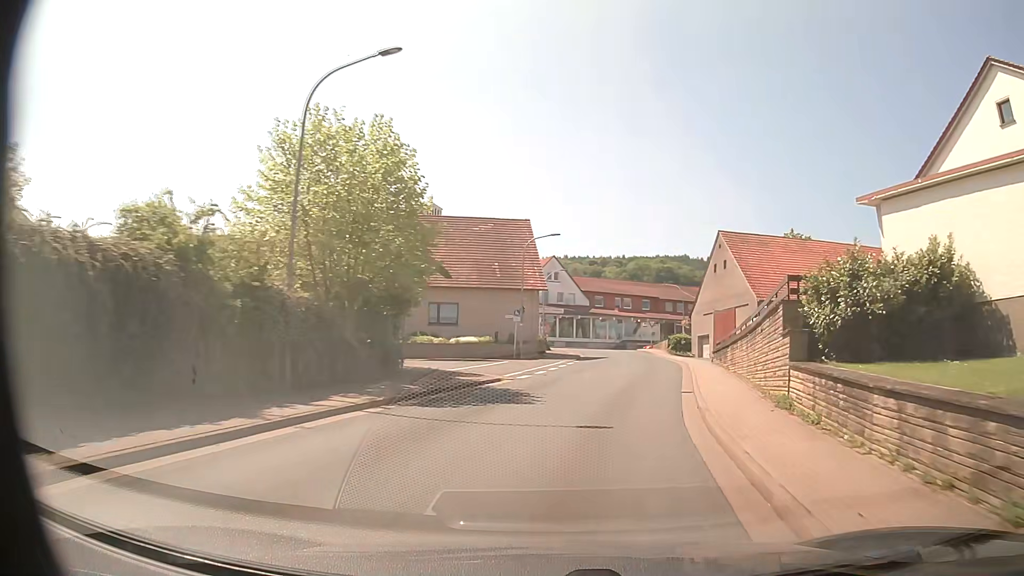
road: tertiary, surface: asphalt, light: Day
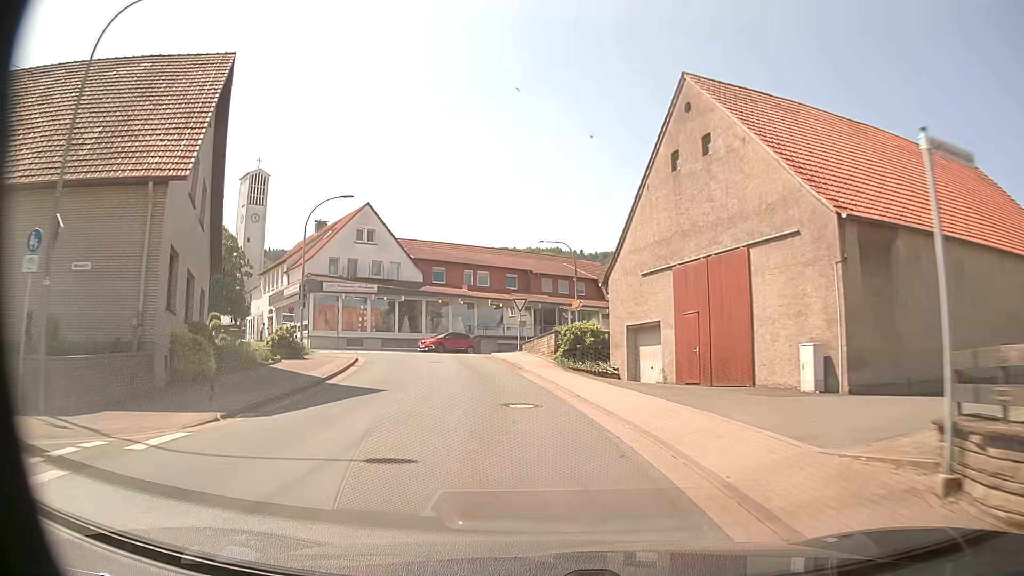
(+4.9, +31.0) m; +12°
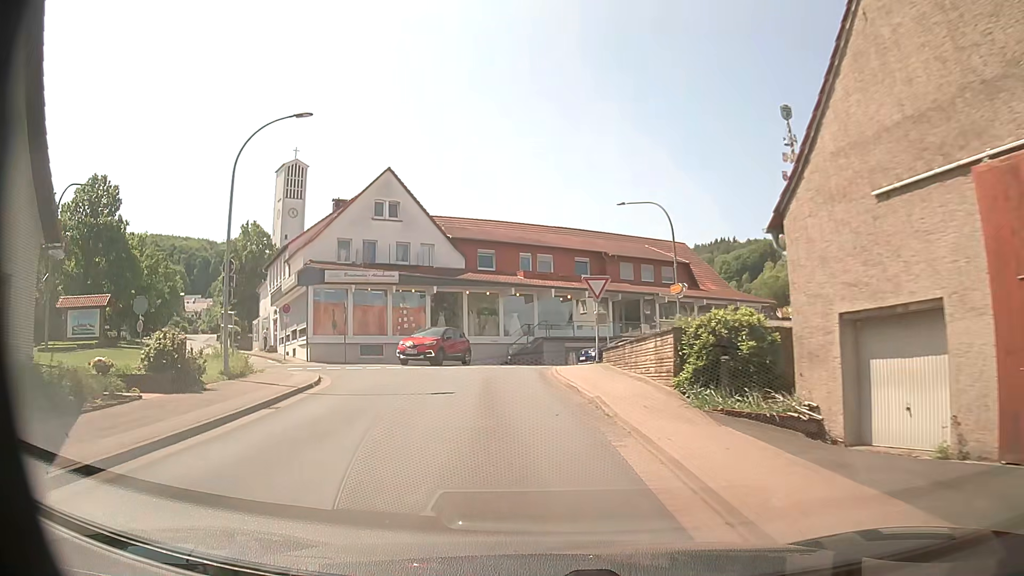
(-0.6, +13.0) m; -5°
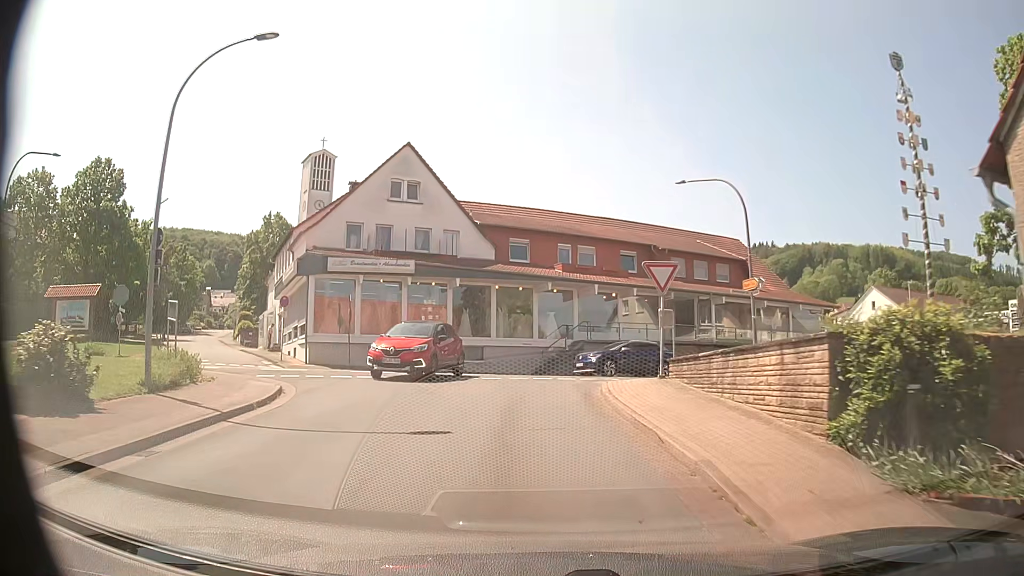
(-0.2, +5.5) m; -3°
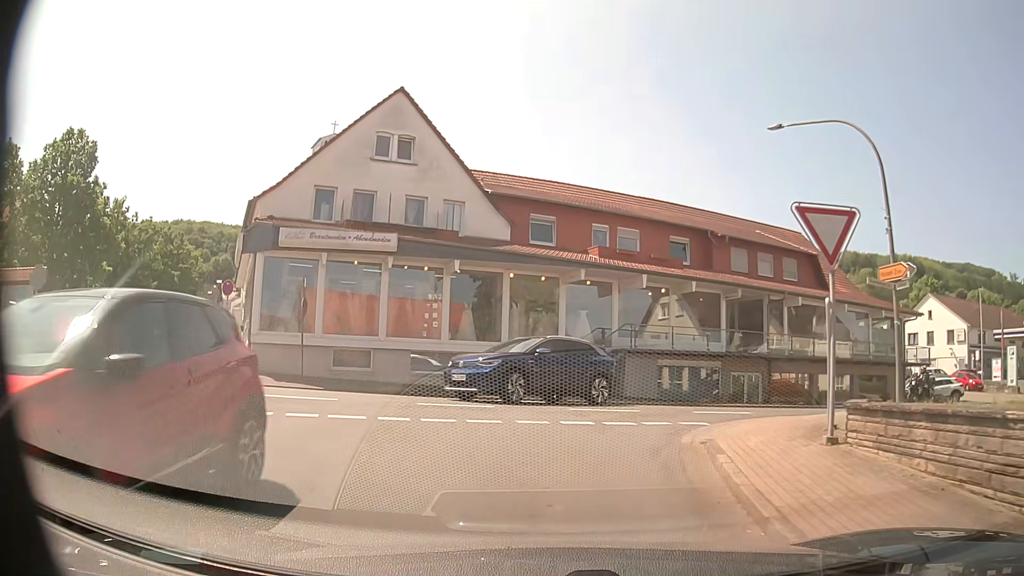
(-0.3, +8.3) m; -2°
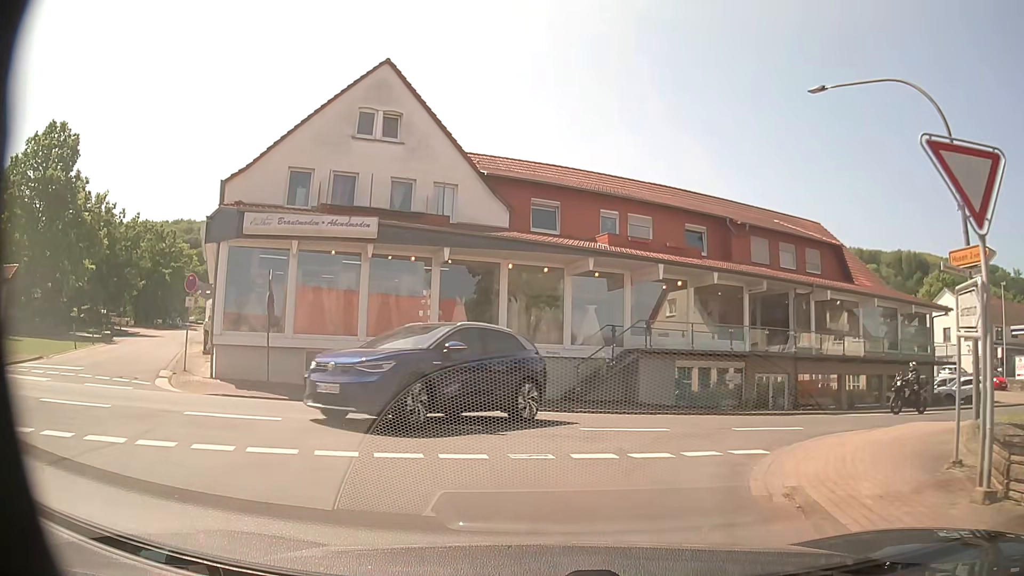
(0.0, +2.9) m; 0°
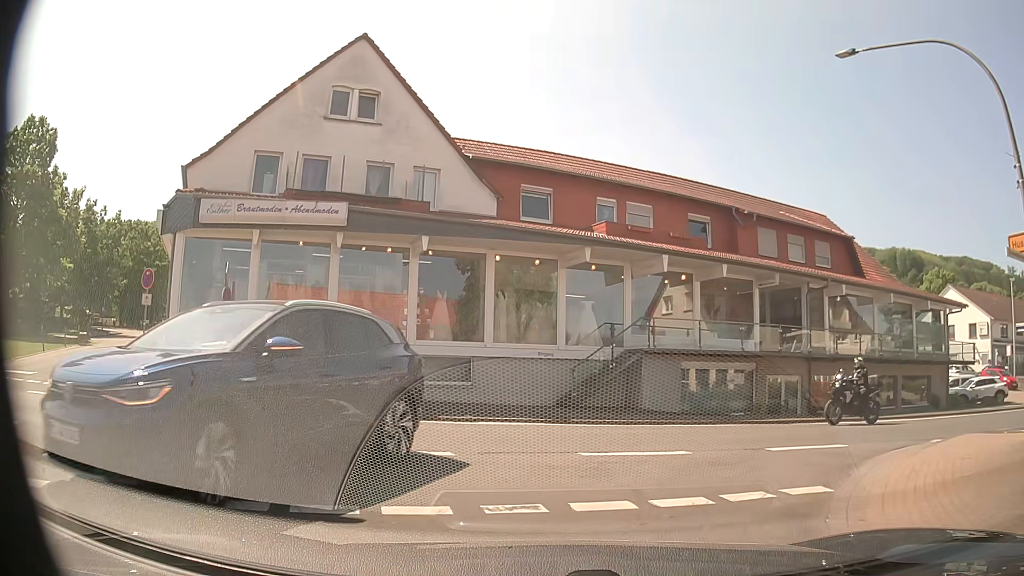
(0.0, +2.1) m; +1°
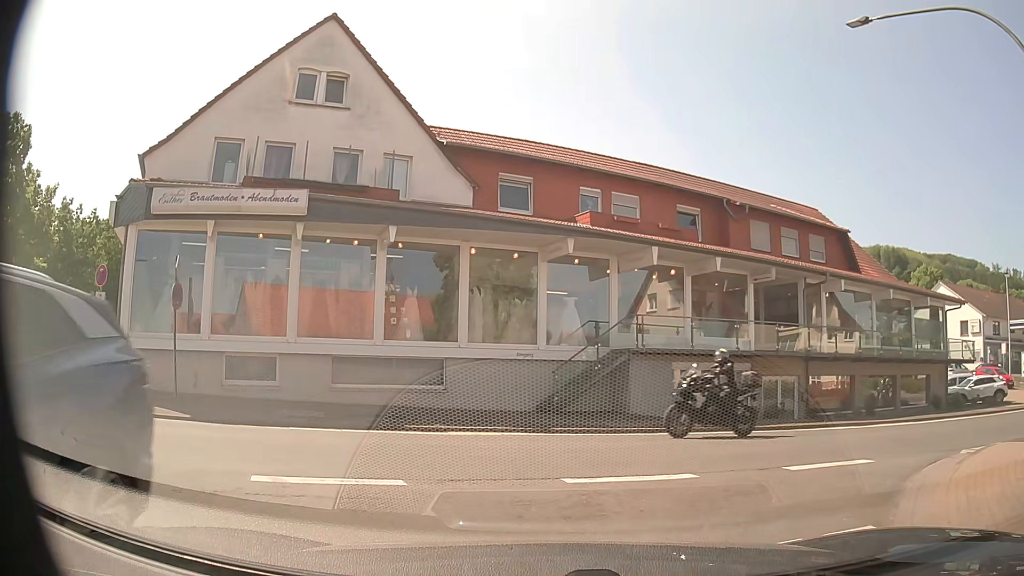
(0.0, +1.5) m; +3°
(+2, +10) (+10, +16) (+19, +20) (+28, +25) (+37, +30) (+45, +35) (+54, +39) (+63, +44) (+72, +49) (+81, +53) m
